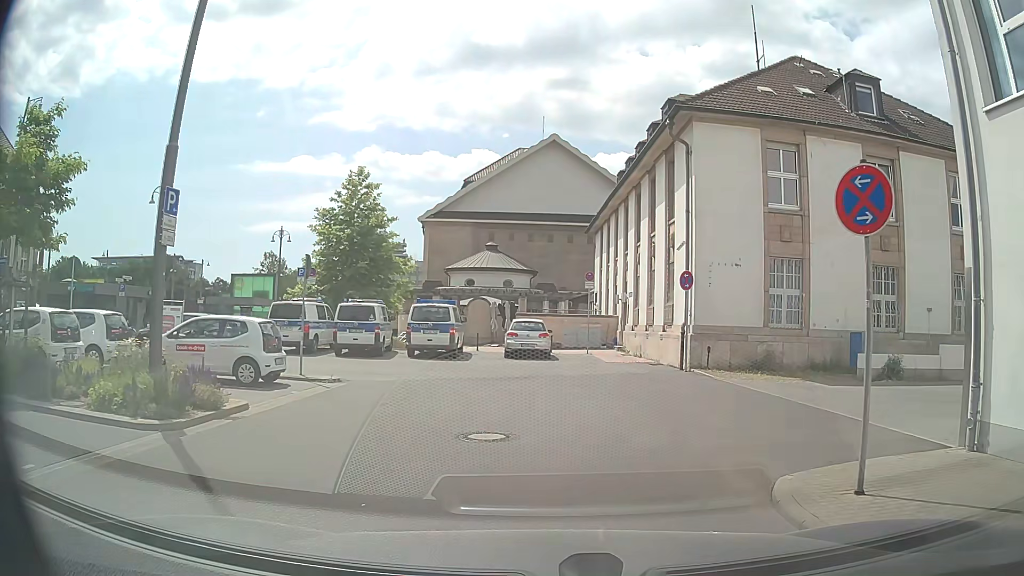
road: residential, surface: asphalt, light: Day
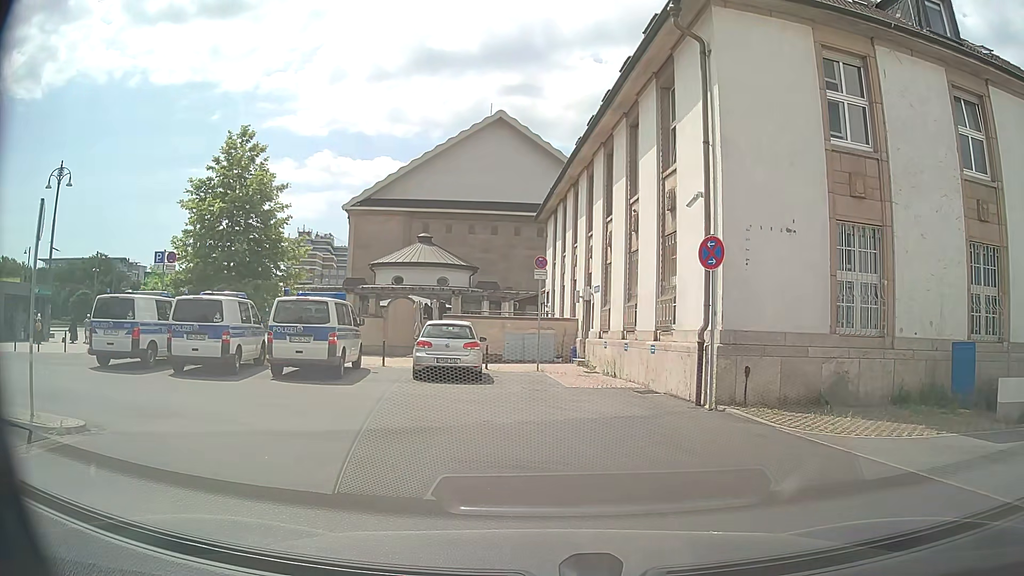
(+0.3, +8.6) m; +5°
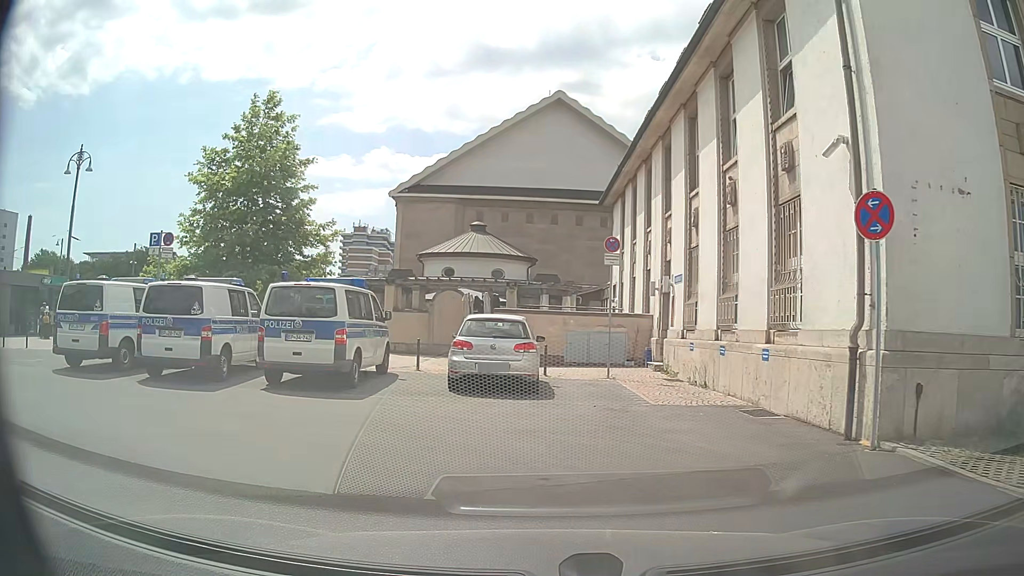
(-0.2, +4.0) m; -5°
